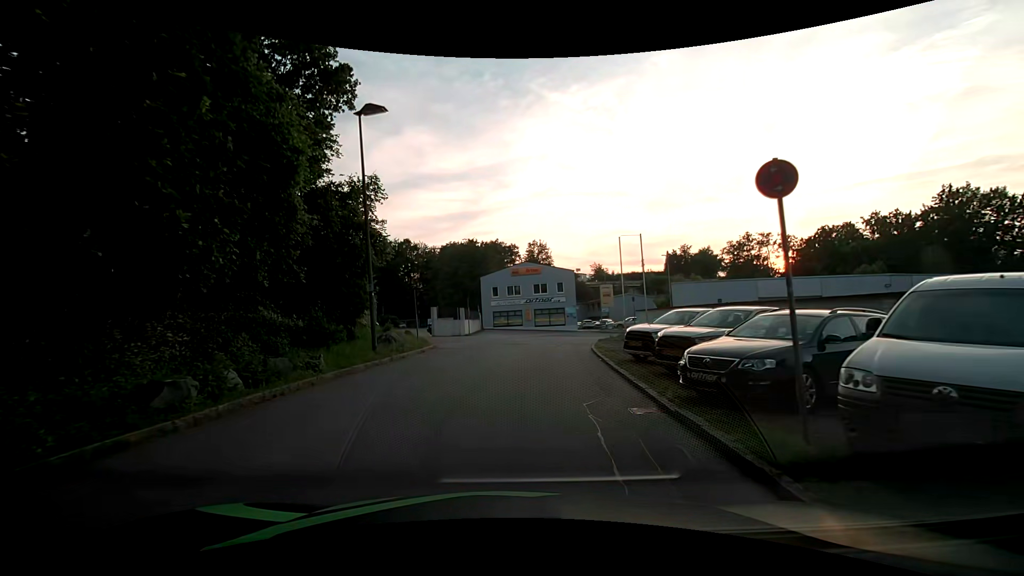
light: Day
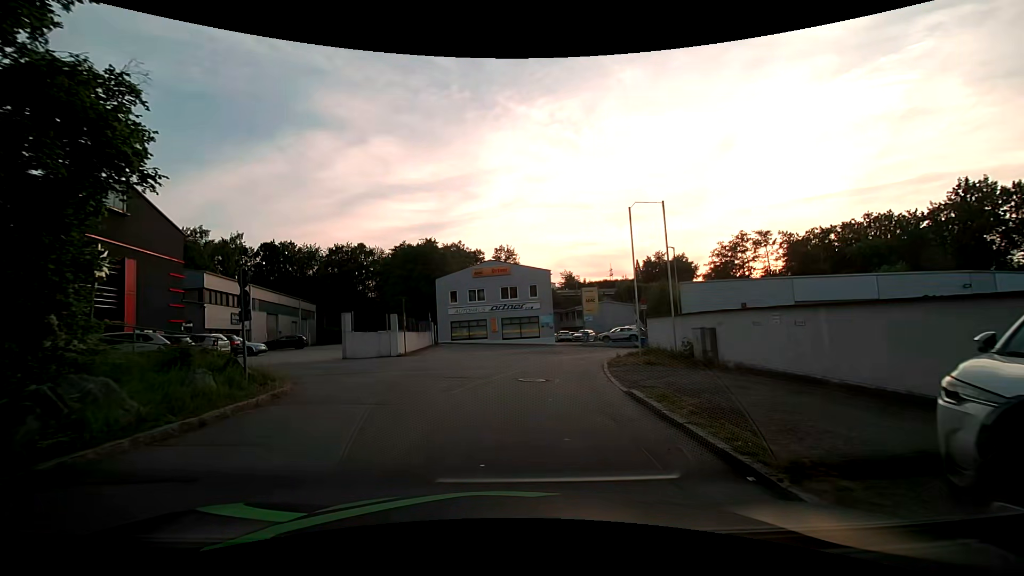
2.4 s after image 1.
(+0.5, +11.9) m; +6°
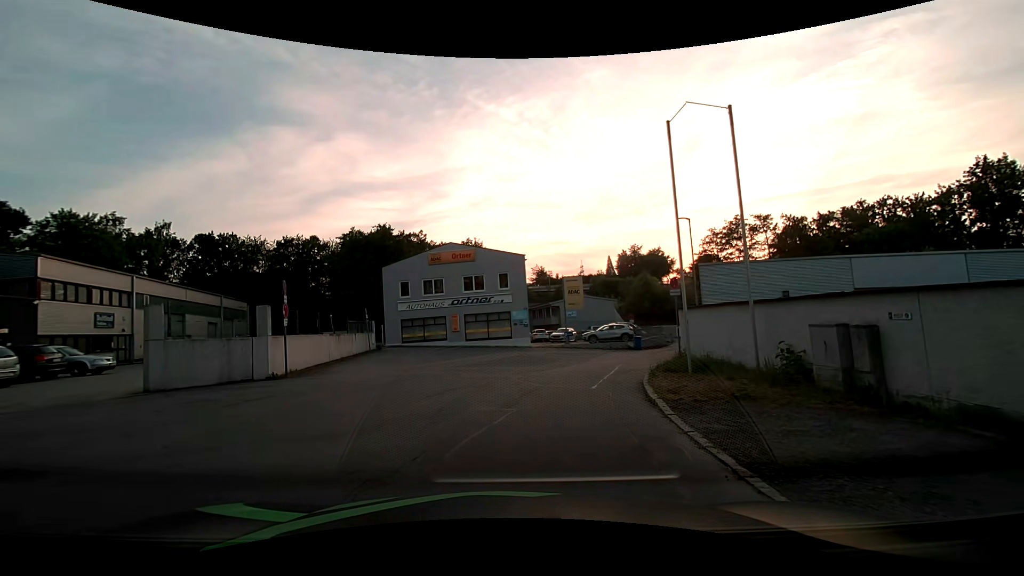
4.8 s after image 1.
(+0.2, +9.9) m; +3°
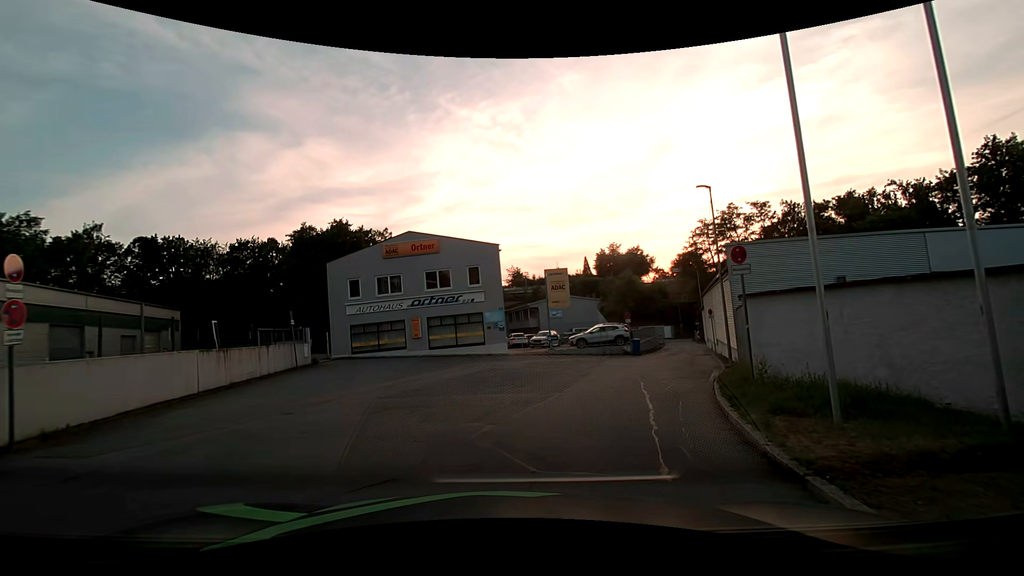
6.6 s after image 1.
(+0.1, +7.0) m; +4°
